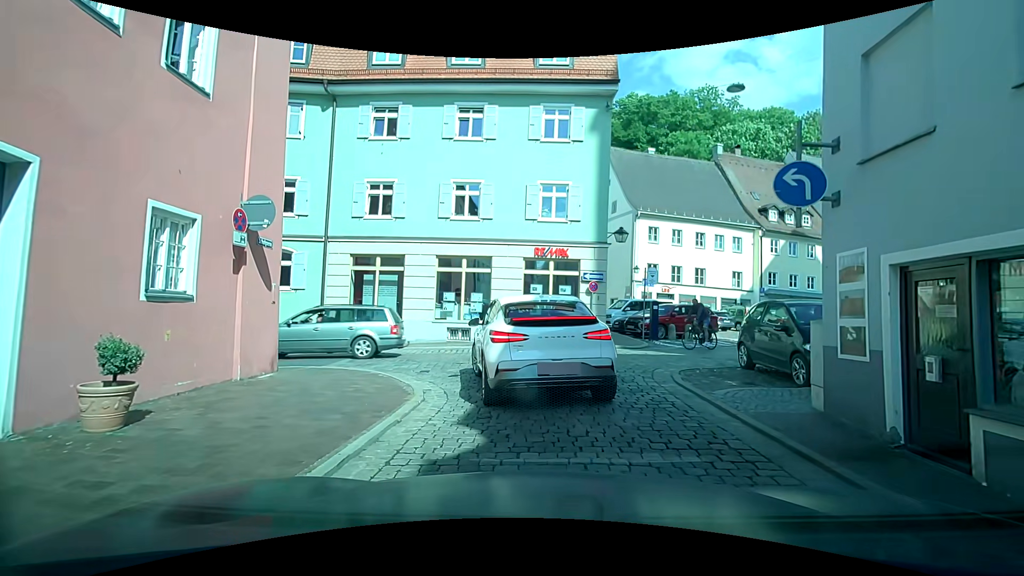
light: Day
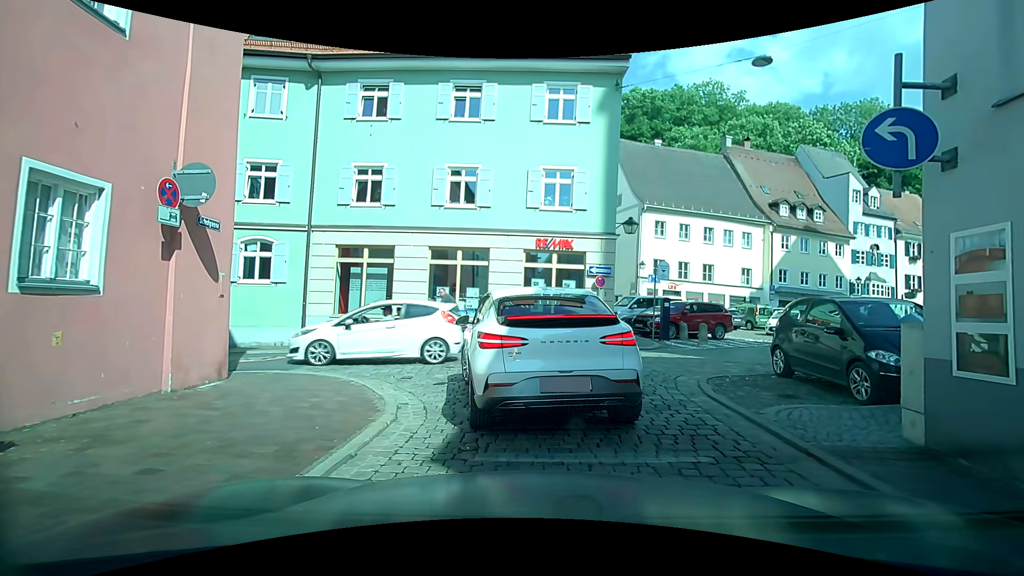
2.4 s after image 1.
(0.0, +1.6) m; -1°
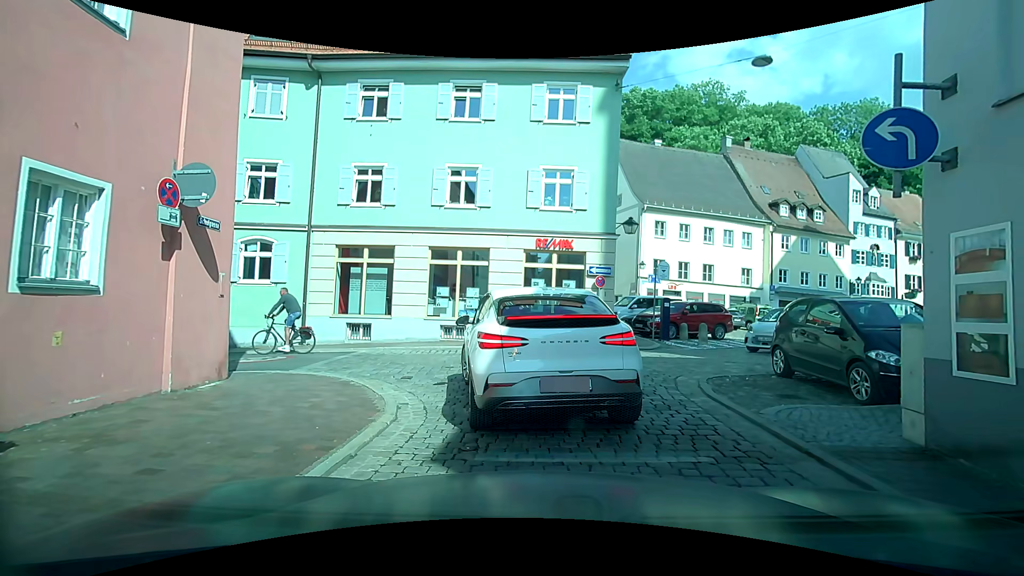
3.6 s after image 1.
(0.0, 0.0) m; 0°
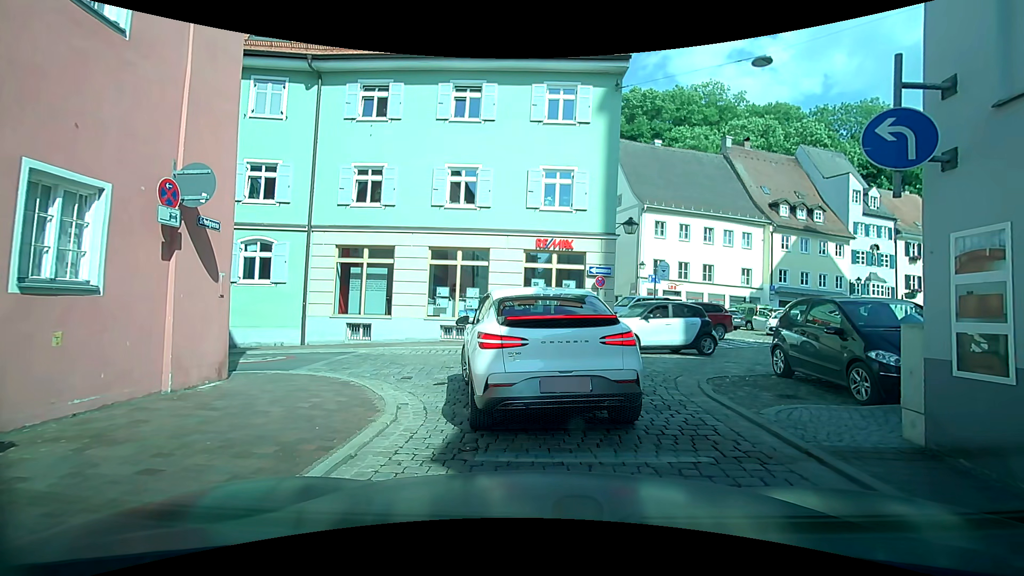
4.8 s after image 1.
(0.0, 0.0) m; 0°
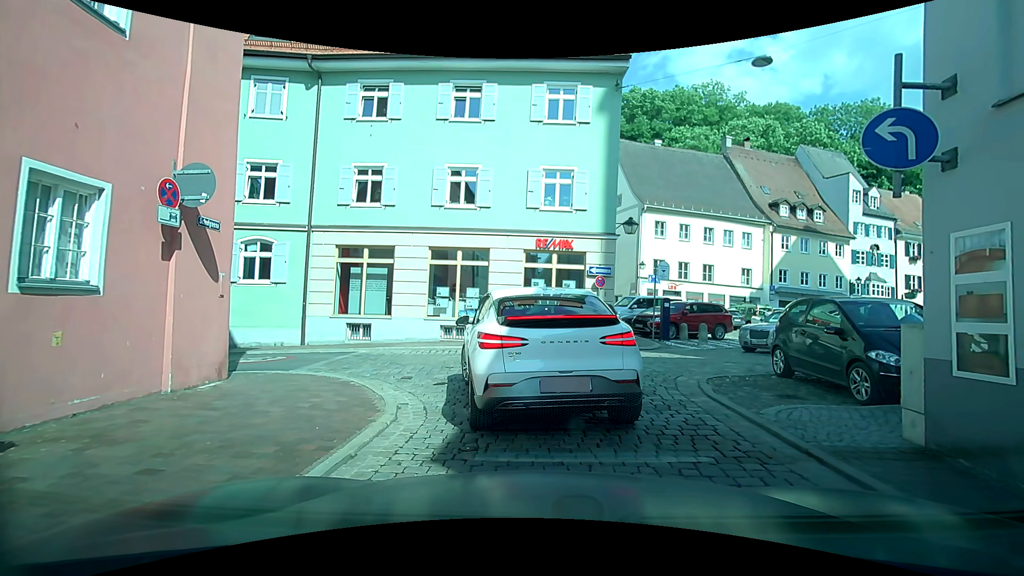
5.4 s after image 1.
(0.0, 0.0) m; 0°
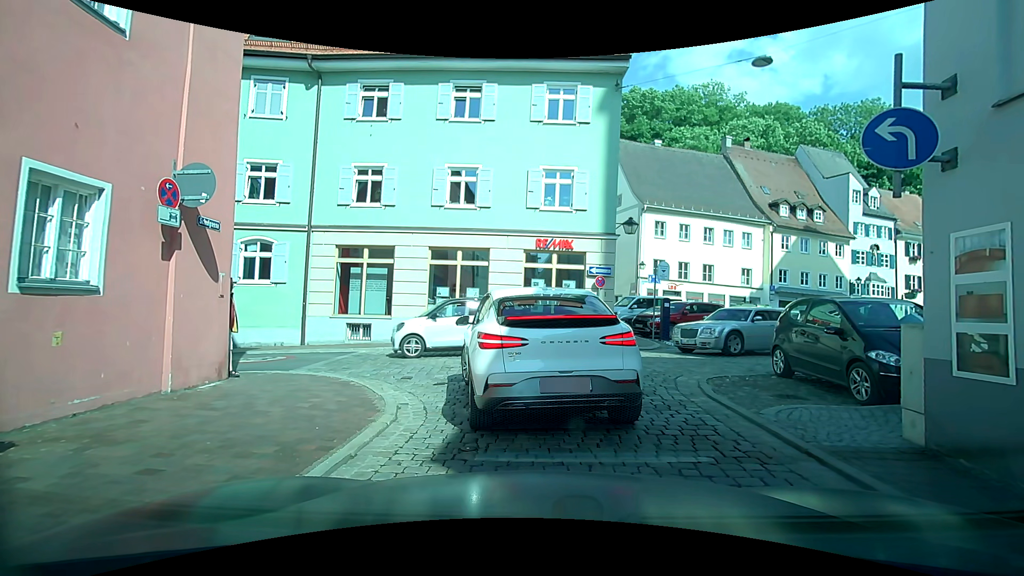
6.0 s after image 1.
(0.0, 0.0) m; 0°
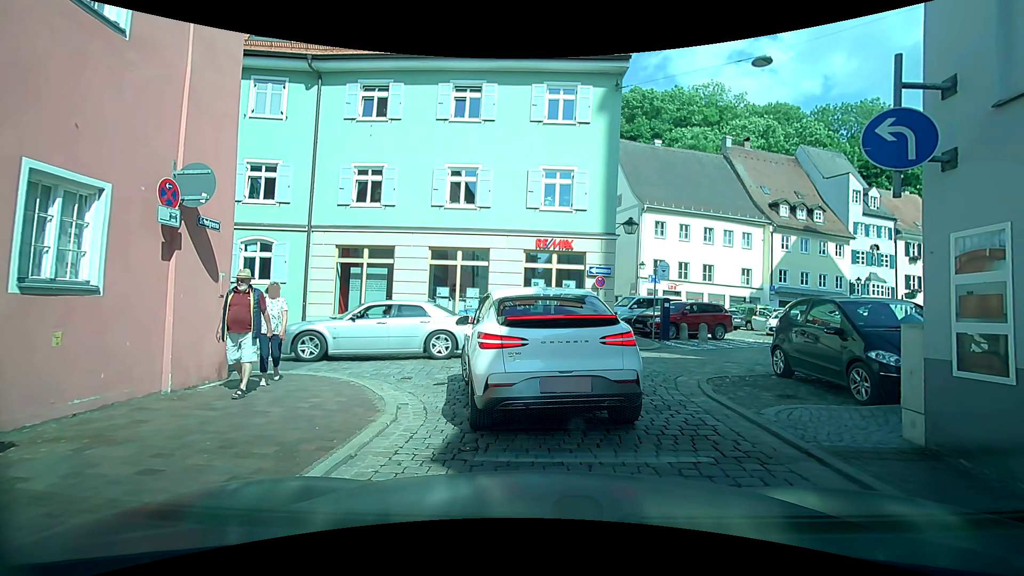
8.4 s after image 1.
(0.0, 0.0) m; 0°
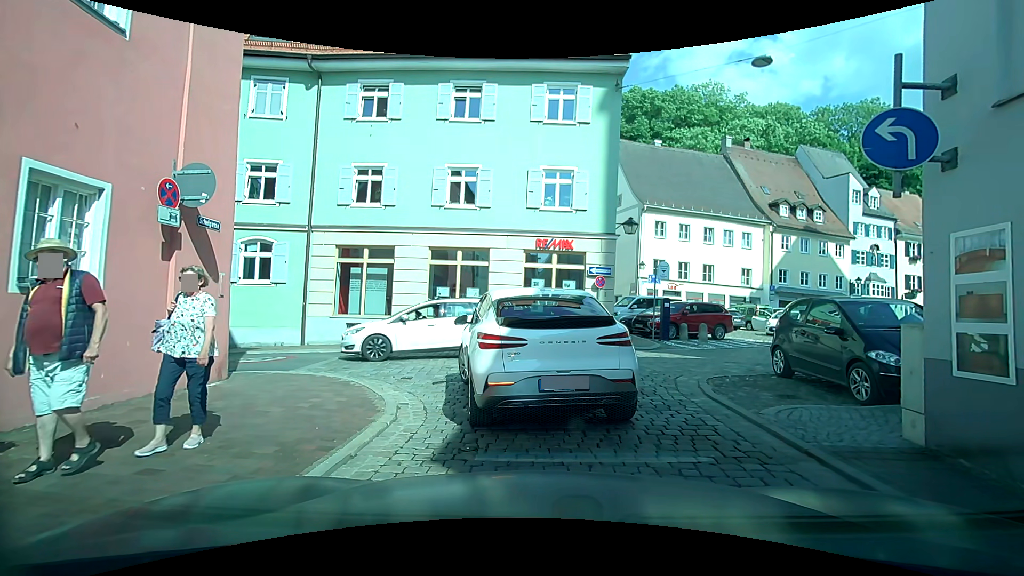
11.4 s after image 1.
(0.0, 0.0) m; 0°
